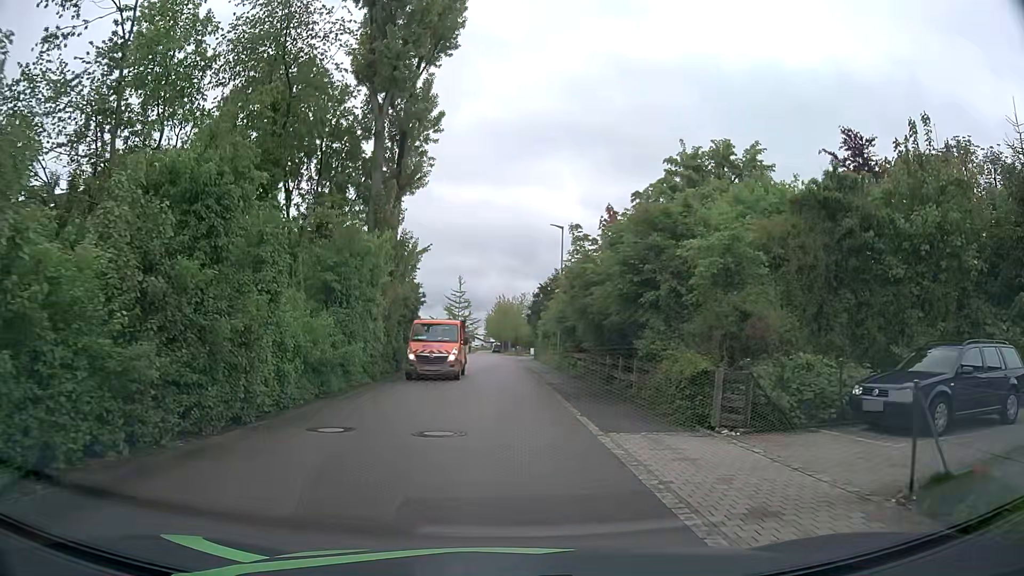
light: Day
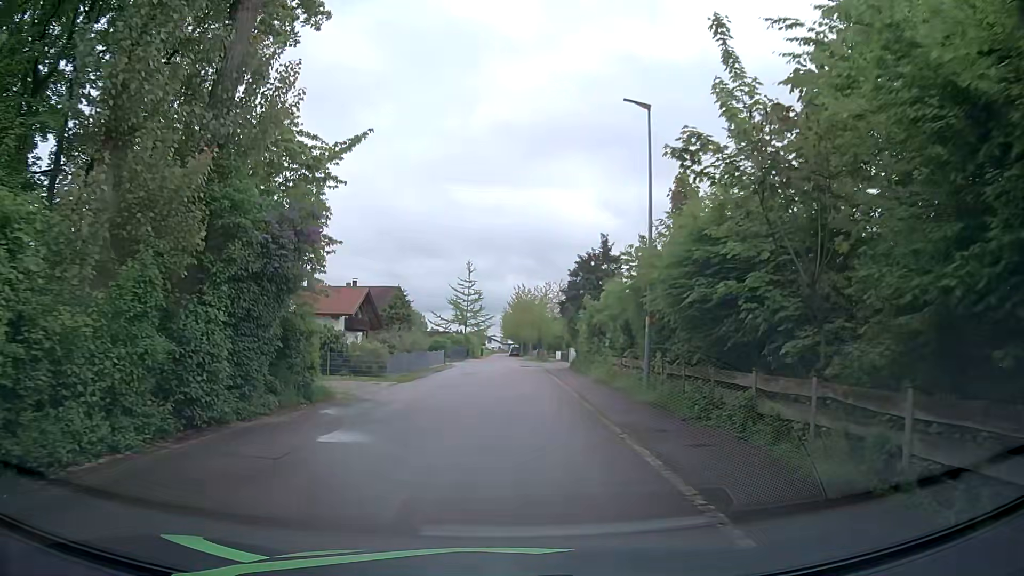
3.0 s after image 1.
(-0.2, +20.9) m; -2°
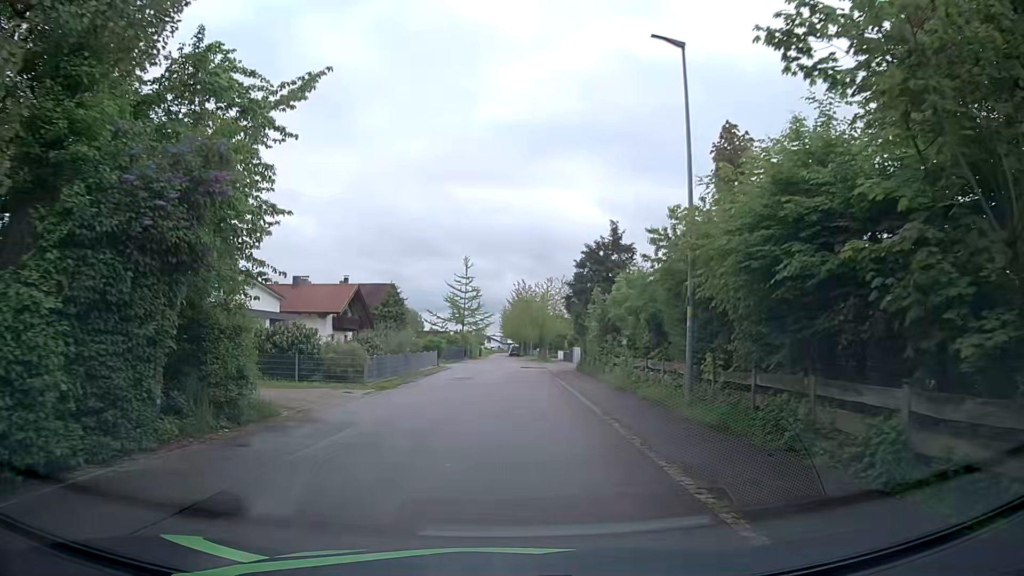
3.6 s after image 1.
(0.0, +4.2) m; 0°
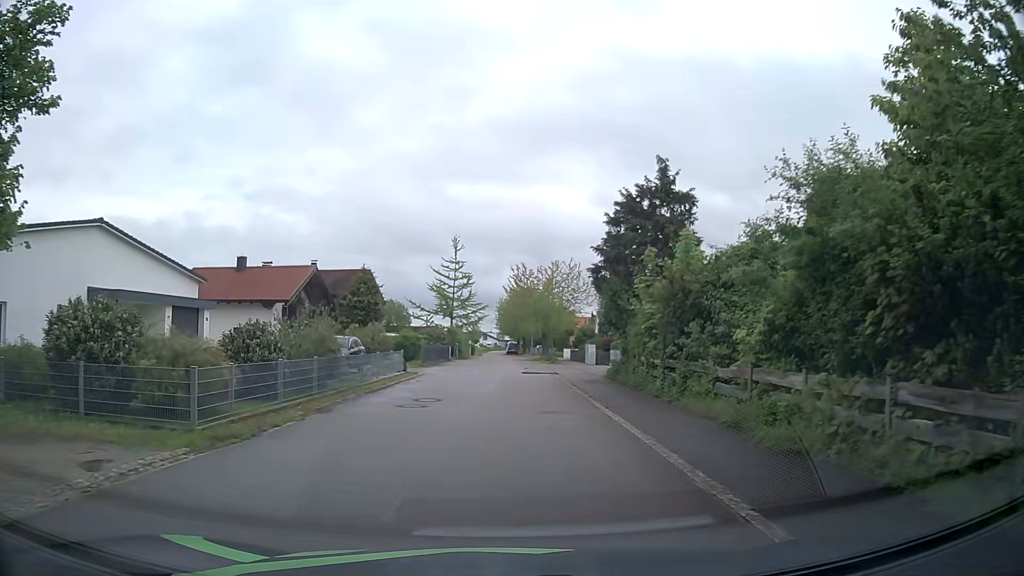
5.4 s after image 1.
(+0.1, +12.8) m; +1°
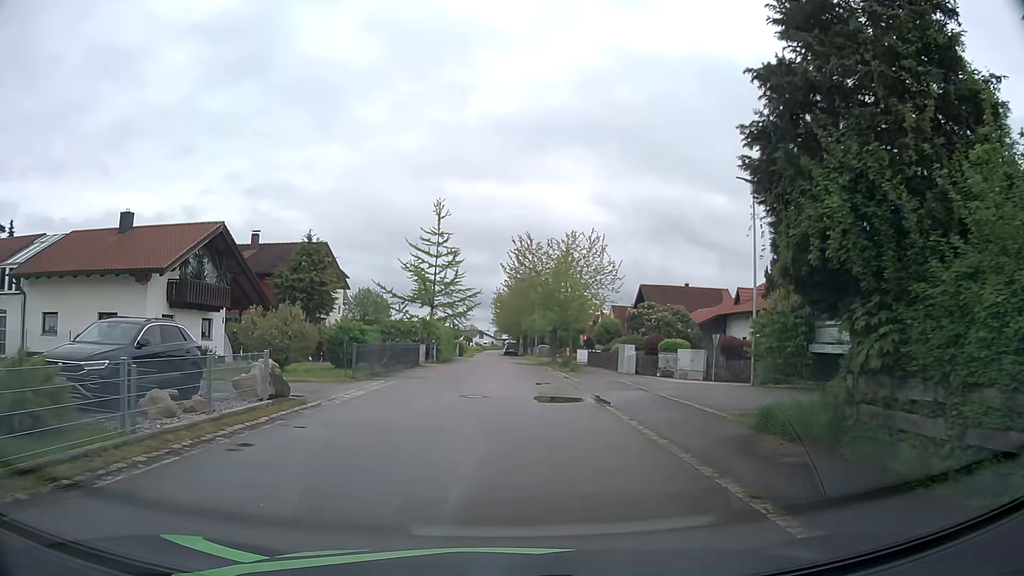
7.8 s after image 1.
(-0.1, +16.5) m; 0°
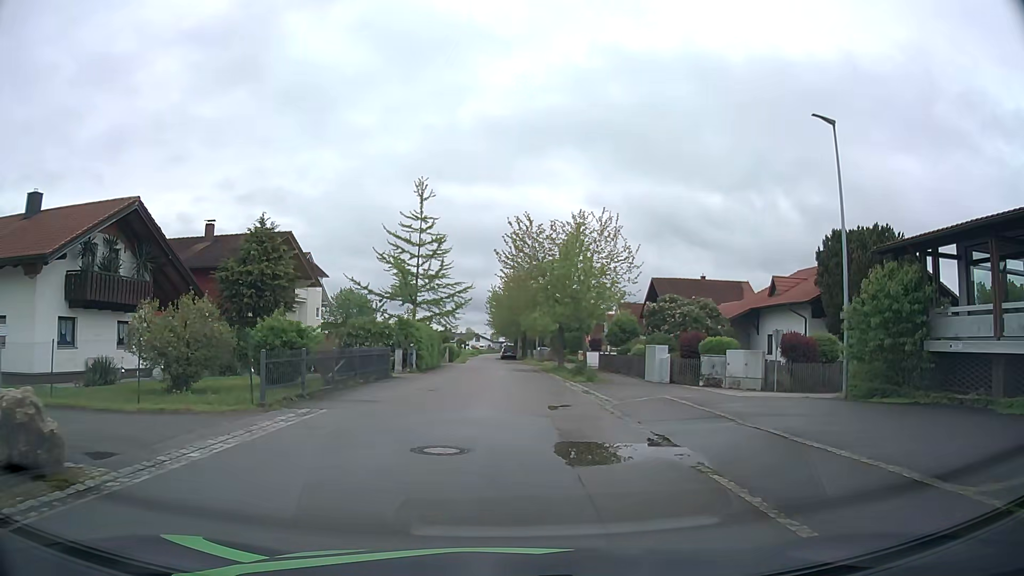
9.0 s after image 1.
(0.0, +7.9) m; 0°
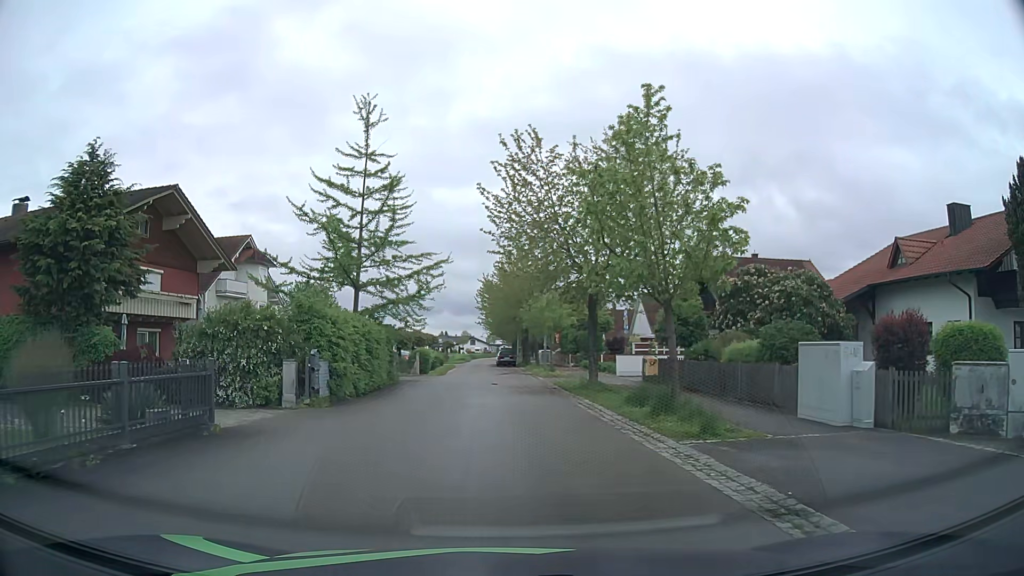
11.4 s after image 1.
(0.0, +16.0) m; +1°
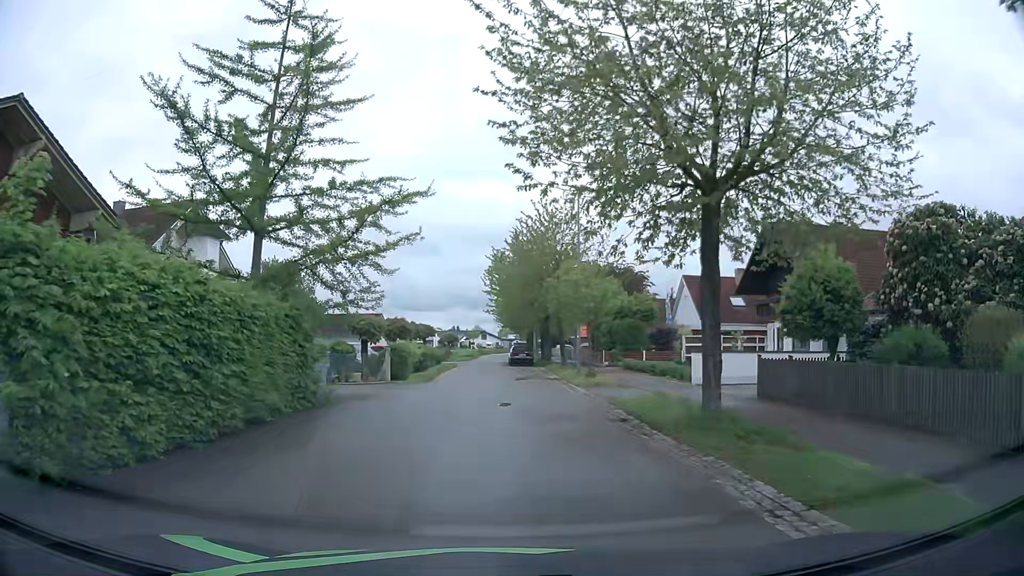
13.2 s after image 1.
(-0.3, +12.7) m; -2°
(0, +10) (0, +20) (-1, +30) (-2, +40) (-2, +50) (-2, +60) (-2, +70) (-1, +80) (-1, +90) (-1, +100) m
